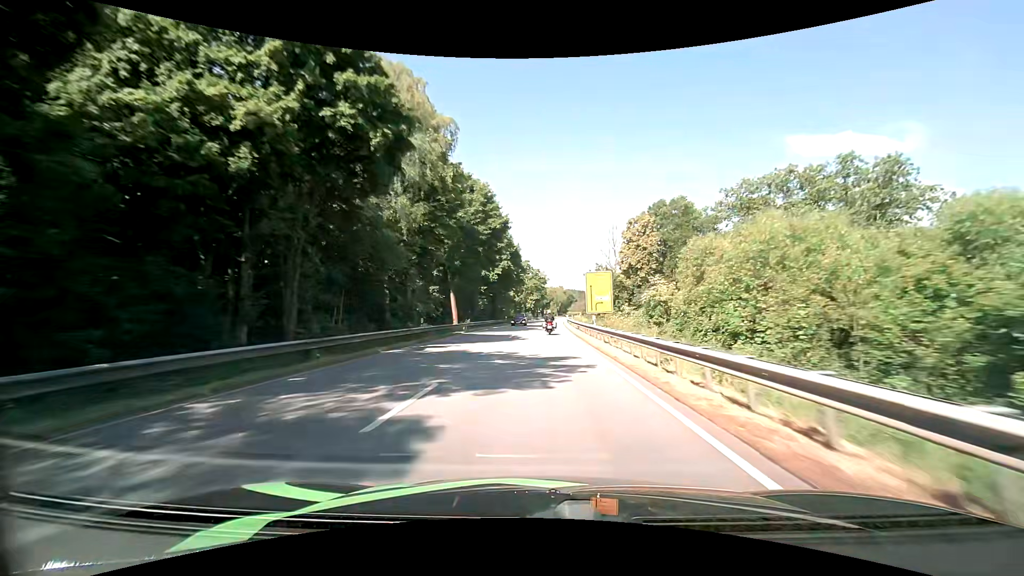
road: primary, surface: asphalt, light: Day
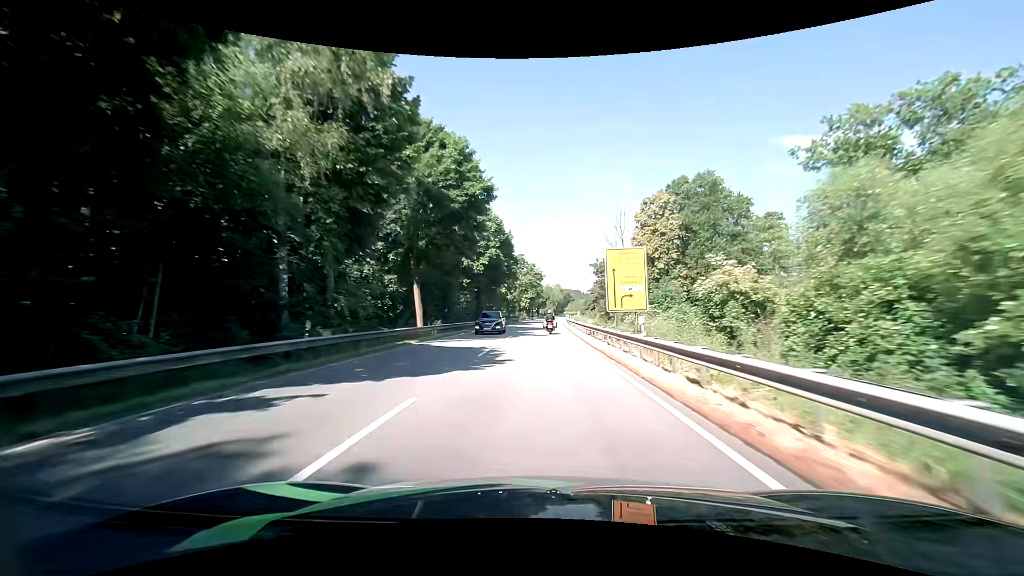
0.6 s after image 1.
(0.0, +13.9) m; +1°
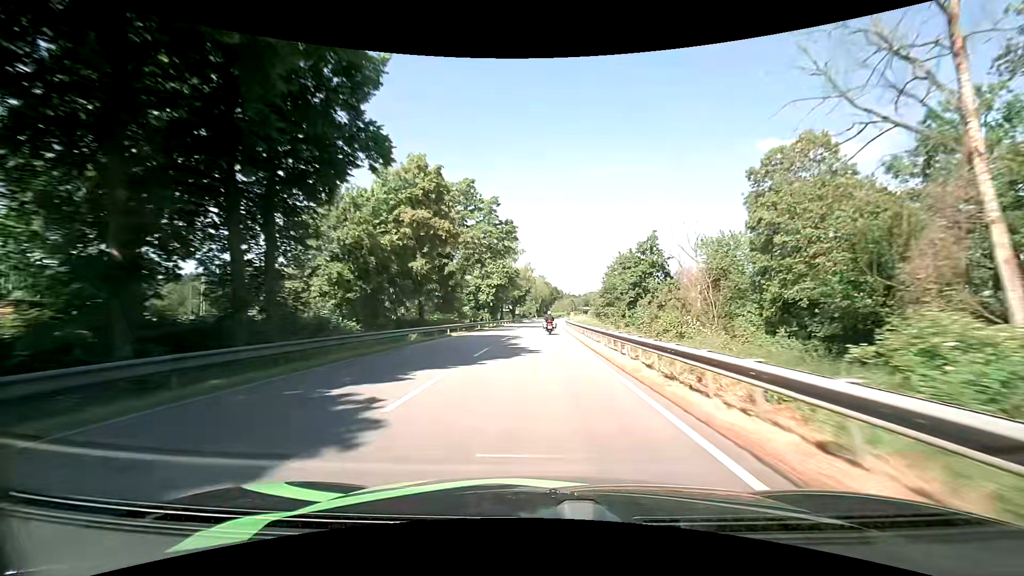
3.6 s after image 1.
(+1.2, +69.3) m; +2°
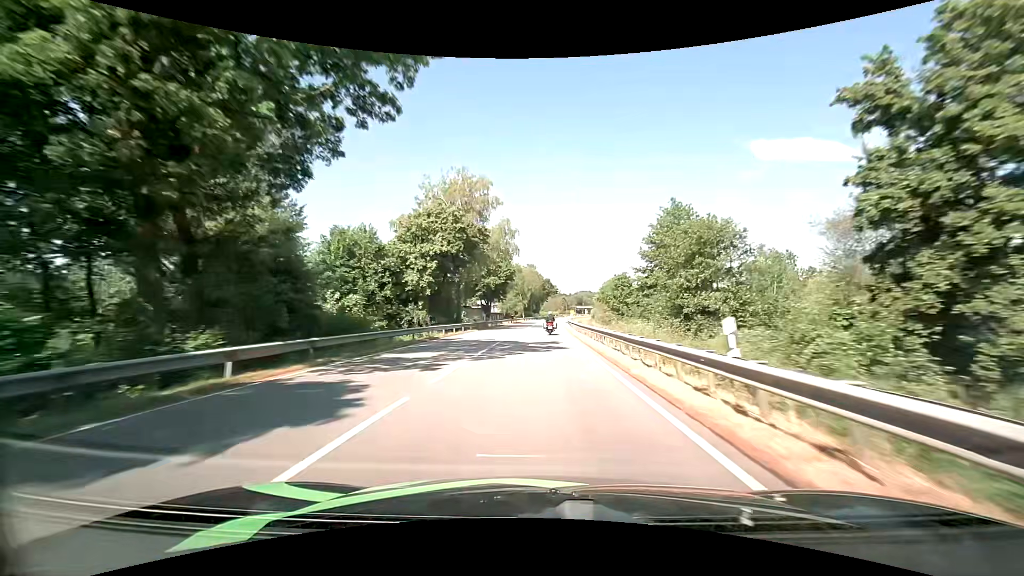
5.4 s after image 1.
(+0.5, +42.5) m; +1°
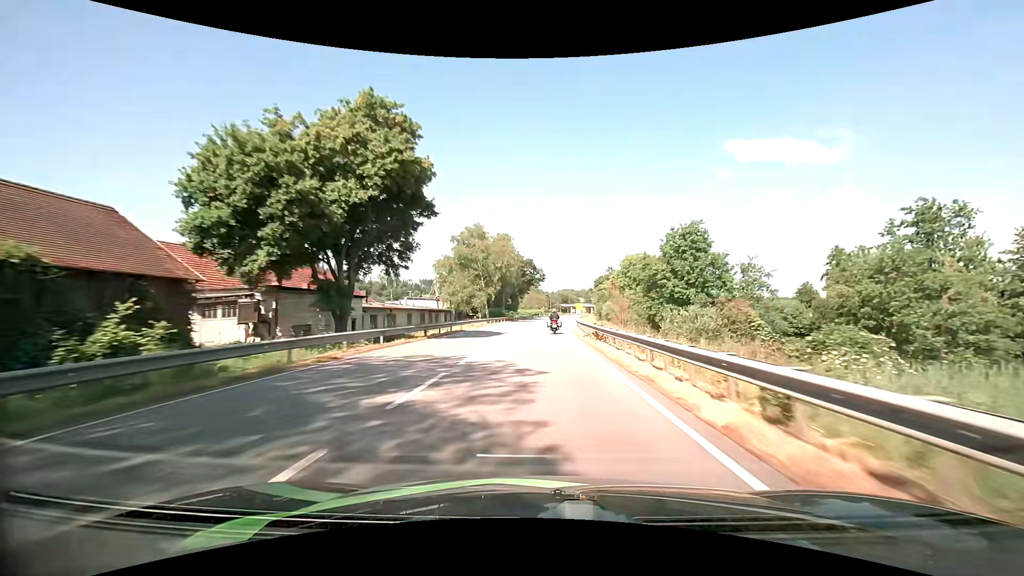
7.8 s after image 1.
(+0.7, +57.2) m; +2°
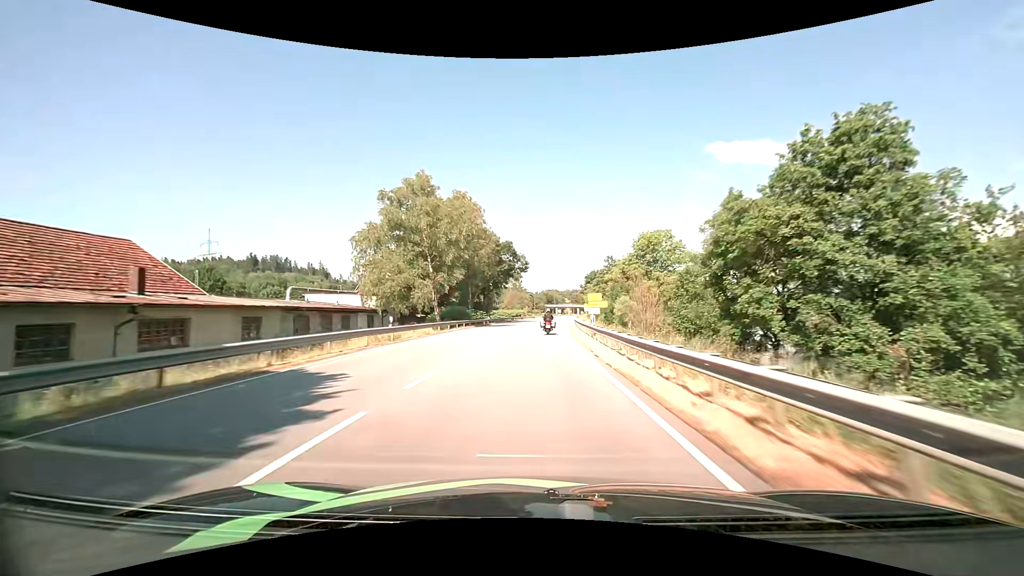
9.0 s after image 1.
(+0.2, +28.2) m; +1°
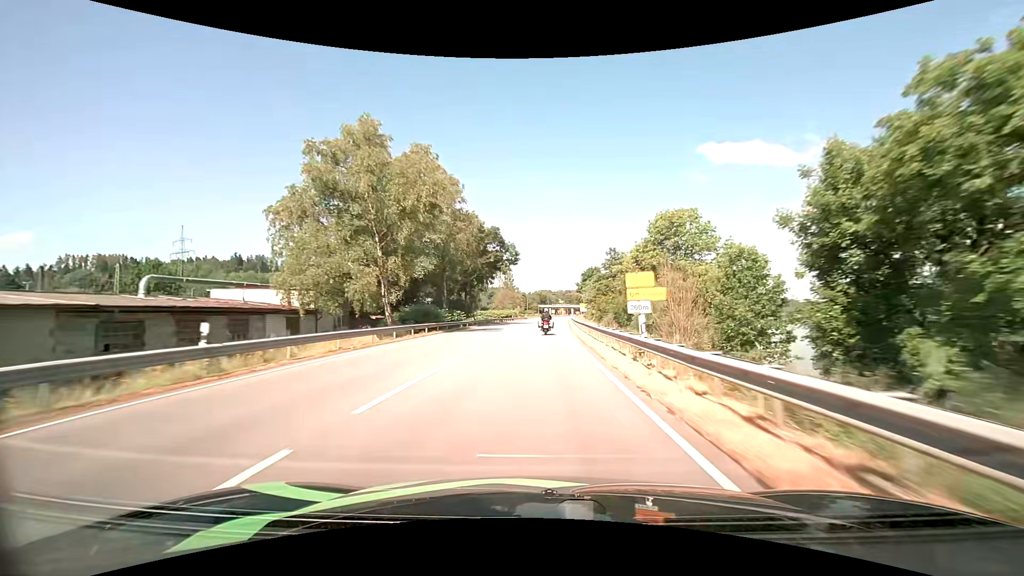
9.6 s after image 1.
(+0.1, +14.0) m; +1°
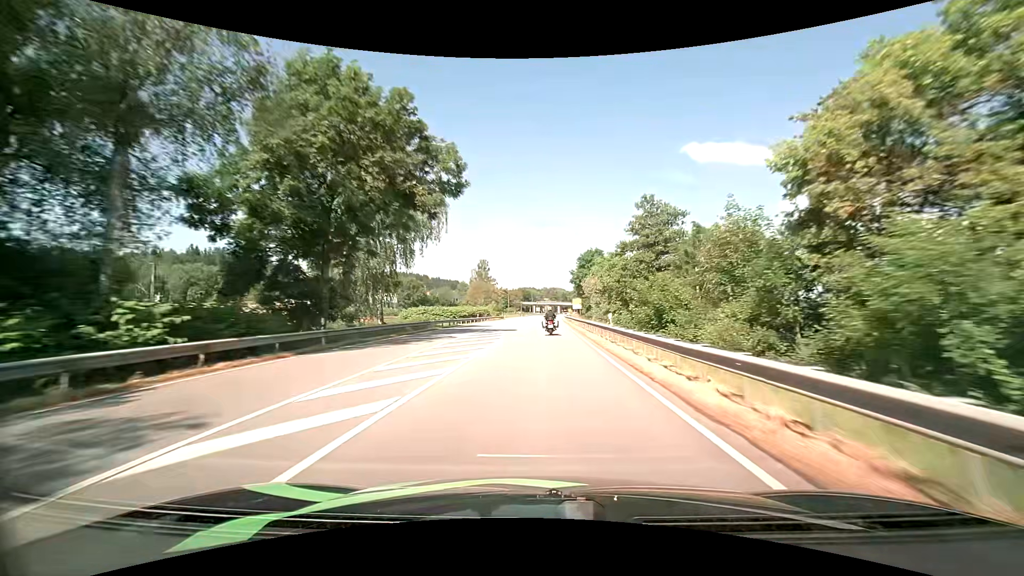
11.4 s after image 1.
(+0.7, +42.3) m; +2°
(0, +10) (0, +20) (0, +30) (0, +40) (+1, +50) (+1, +60) (+1, +70) (+1, +80) (+2, +90) (+2, +100) m
